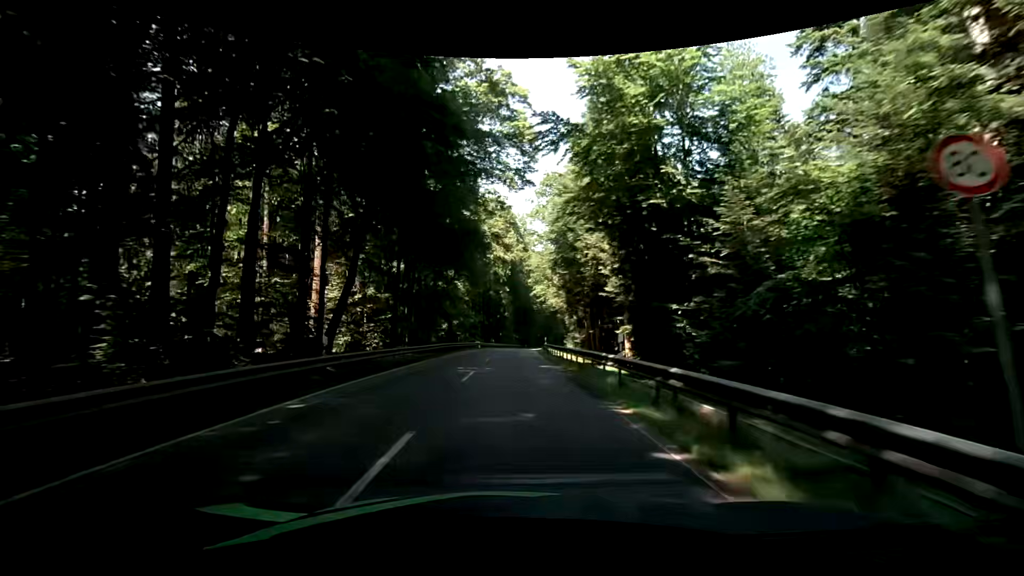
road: secondary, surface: asphalt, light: Day
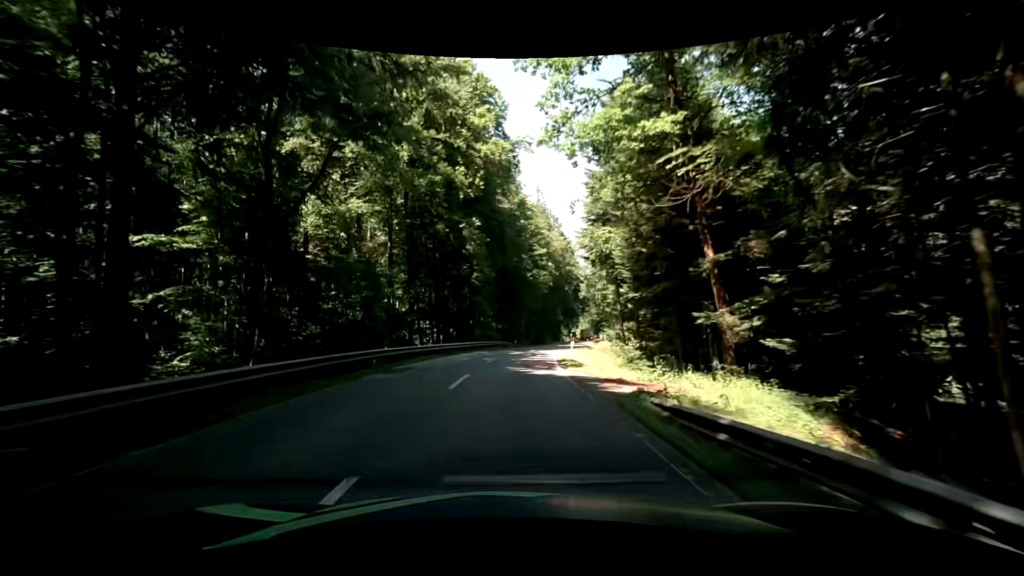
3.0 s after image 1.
(+0.5, +46.8) m; +1°
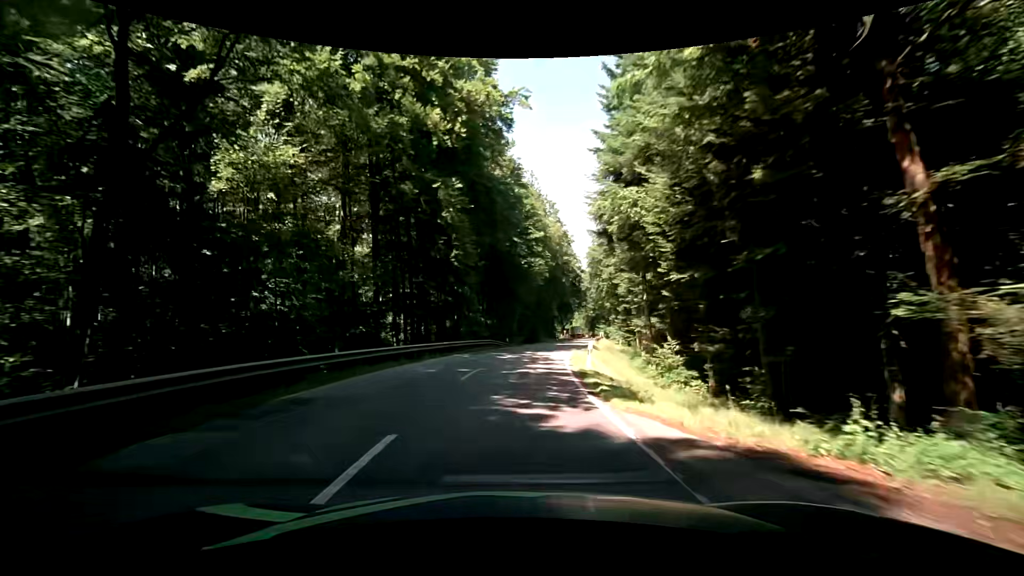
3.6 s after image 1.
(+0.1, +9.4) m; +1°
(0, +10) (+1, +20) (+2, +30) (+4, +40) (+6, +50) (+8, +59) (+10, +69) (+12, +79) (+14, +89) (+17, +98) m
